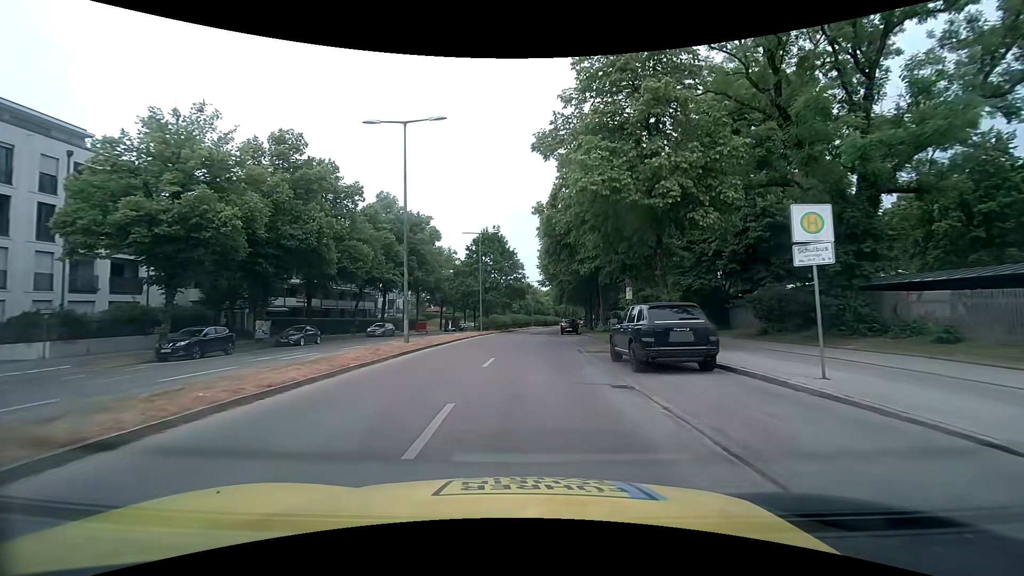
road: residential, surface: asphalt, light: Day
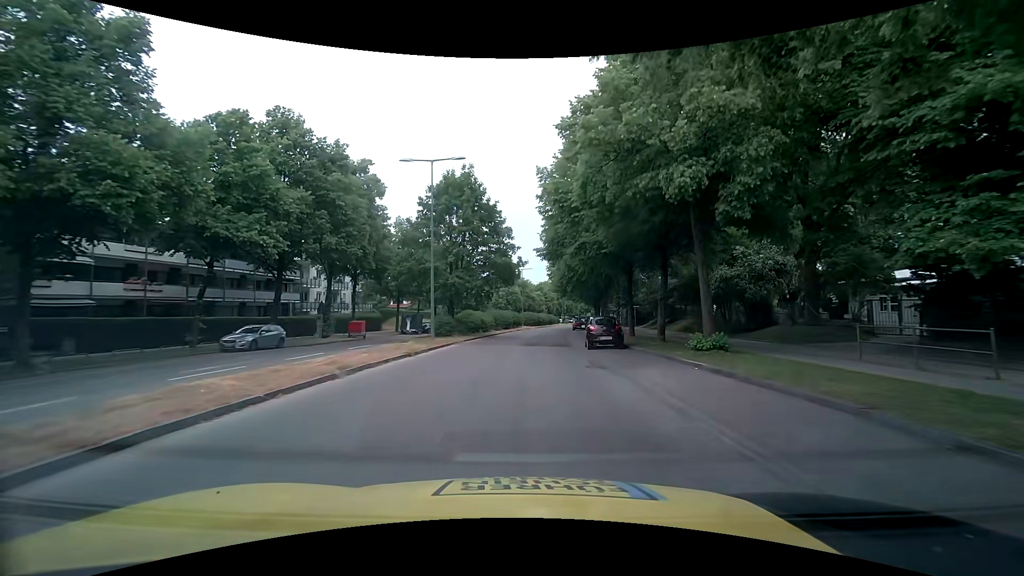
(+0.2, +24.2) m; +2°
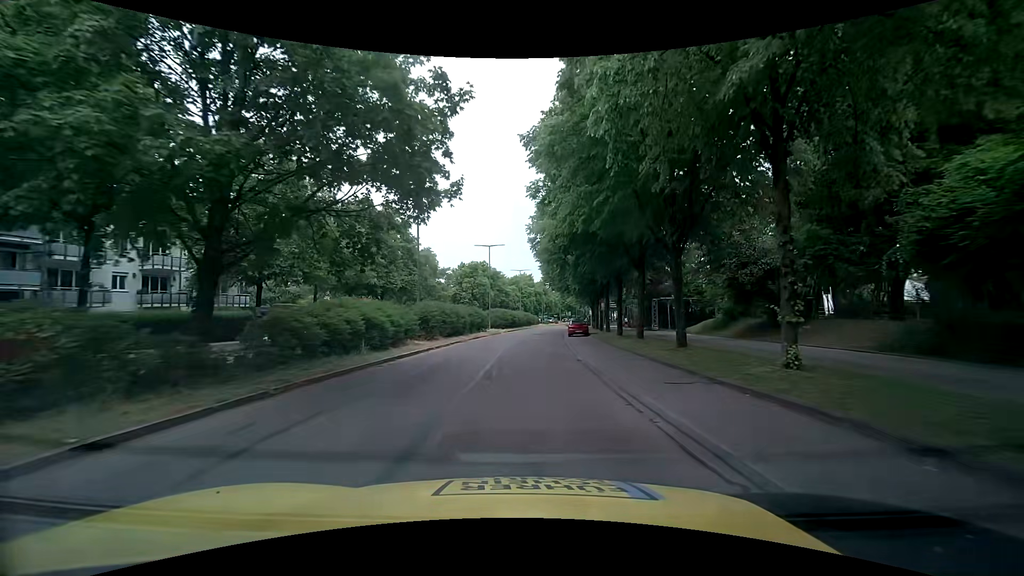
(+0.7, +27.9) m; +3°
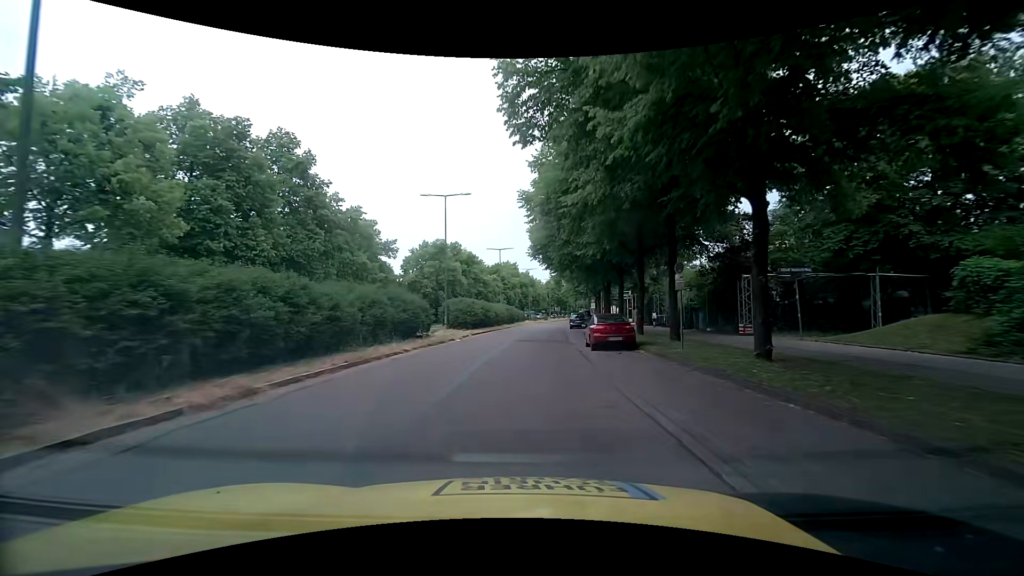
(+0.5, +23.2) m; +1°
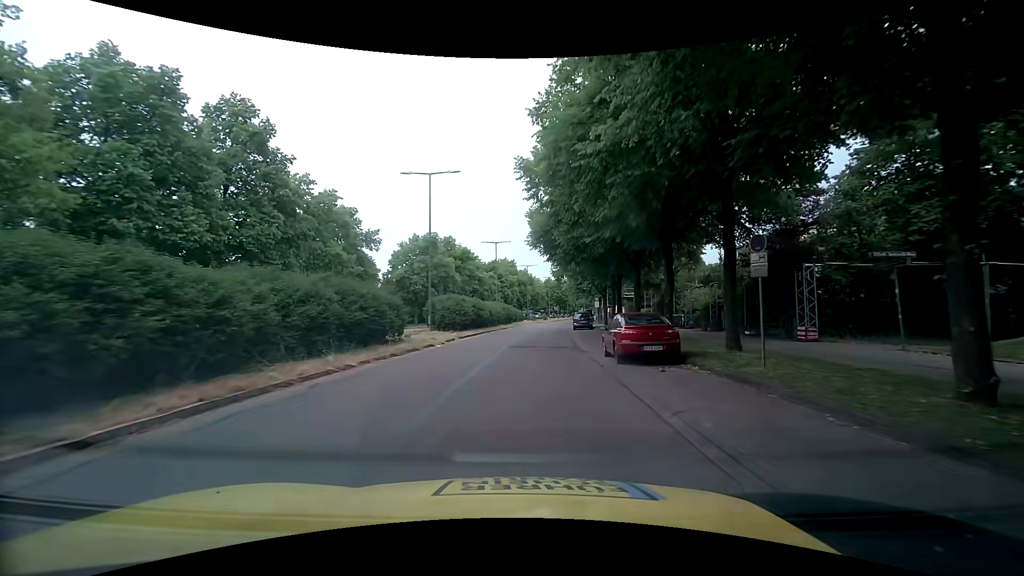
(0.0, +5.7) m; 0°
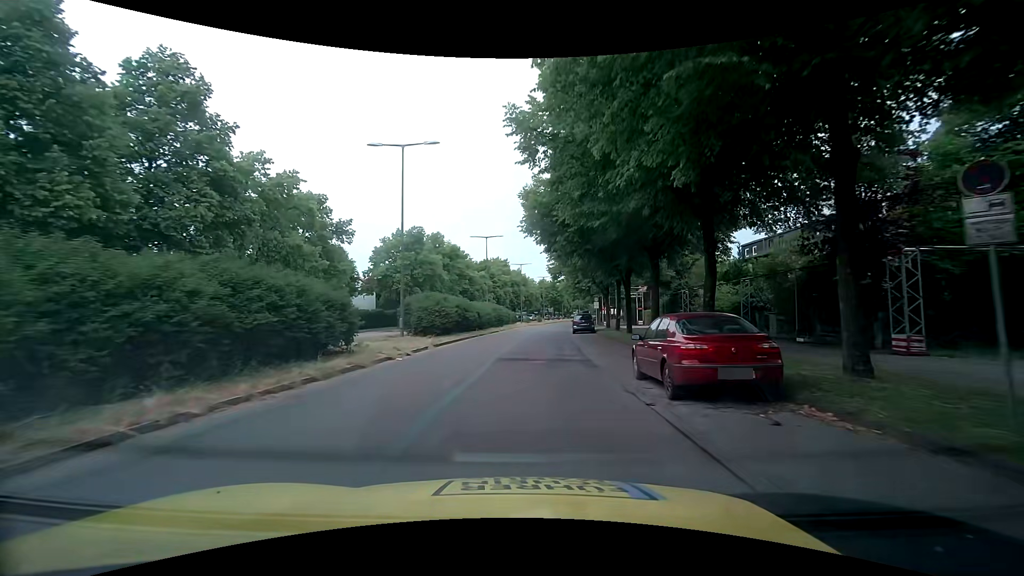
(+0.1, +5.6) m; +1°
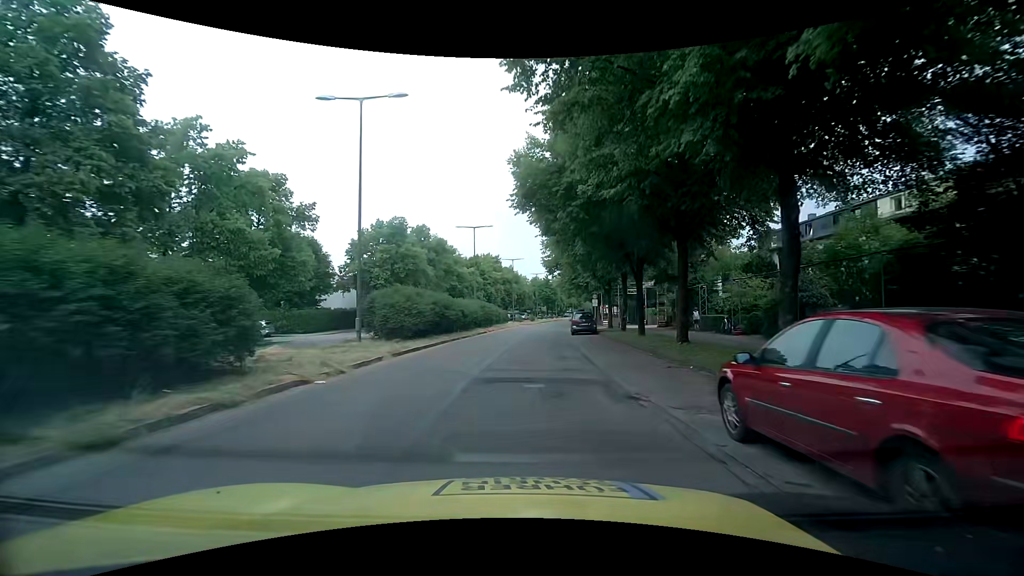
(0.0, +5.5) m; 0°
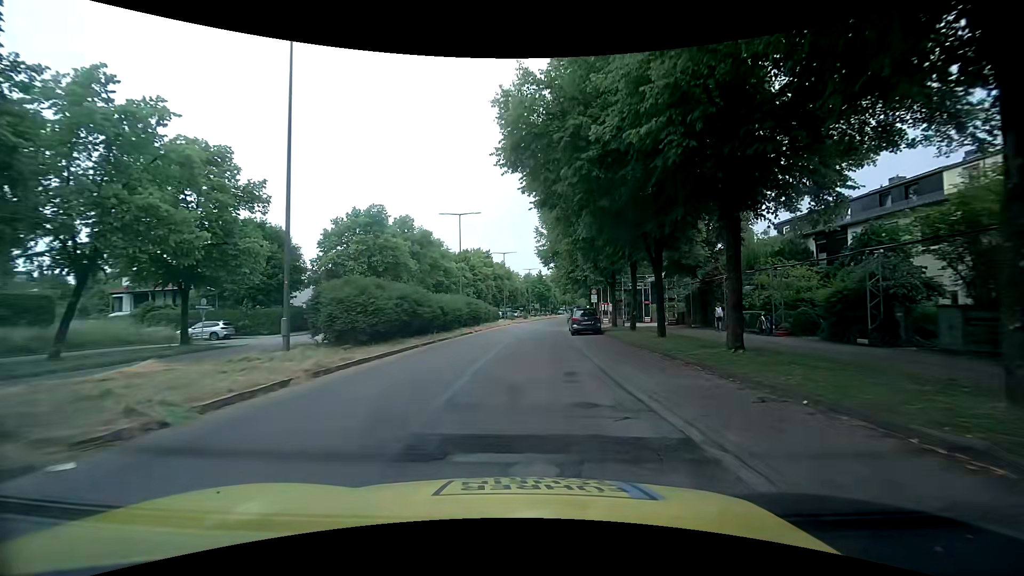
(+0.1, +5.4) m; +1°
(0, +10) (0, +20) (+1, +30) (+1, +40) (+2, +50) (+3, +60) (+4, +70) (+5, +80) (+7, +90) (+8, +100) m
